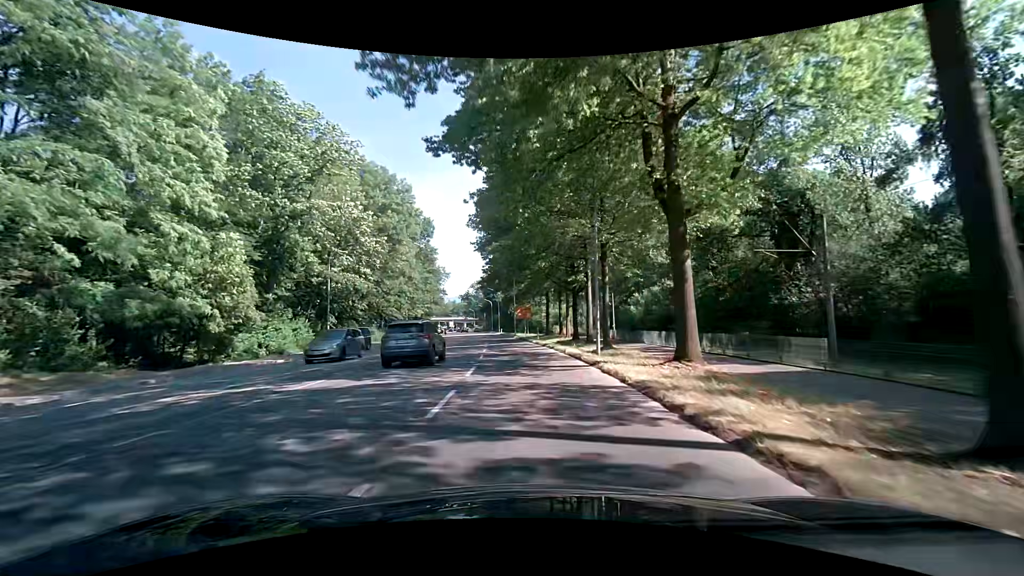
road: secondary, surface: asphalt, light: Day
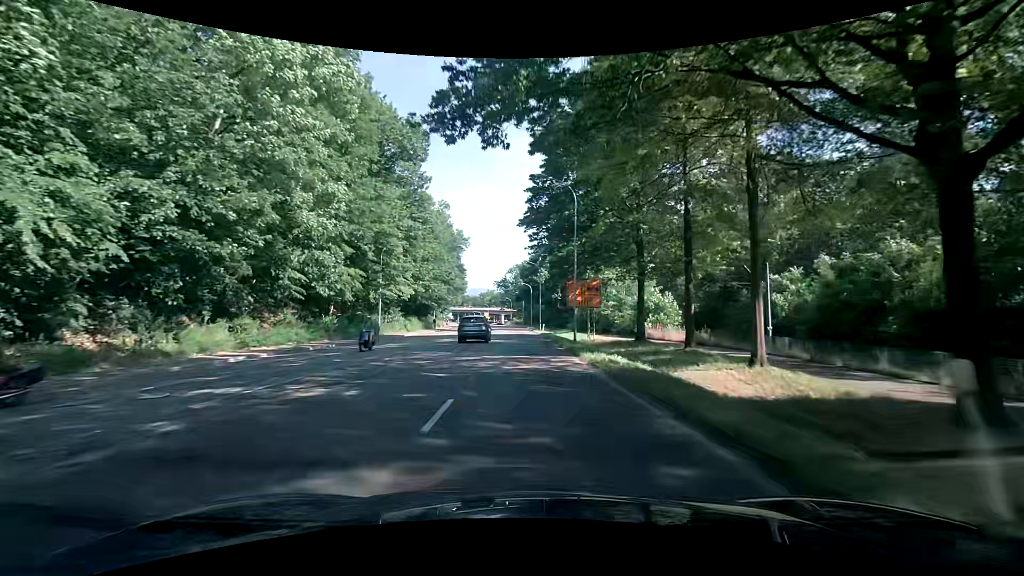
(-1.2, +37.0) m; -4°
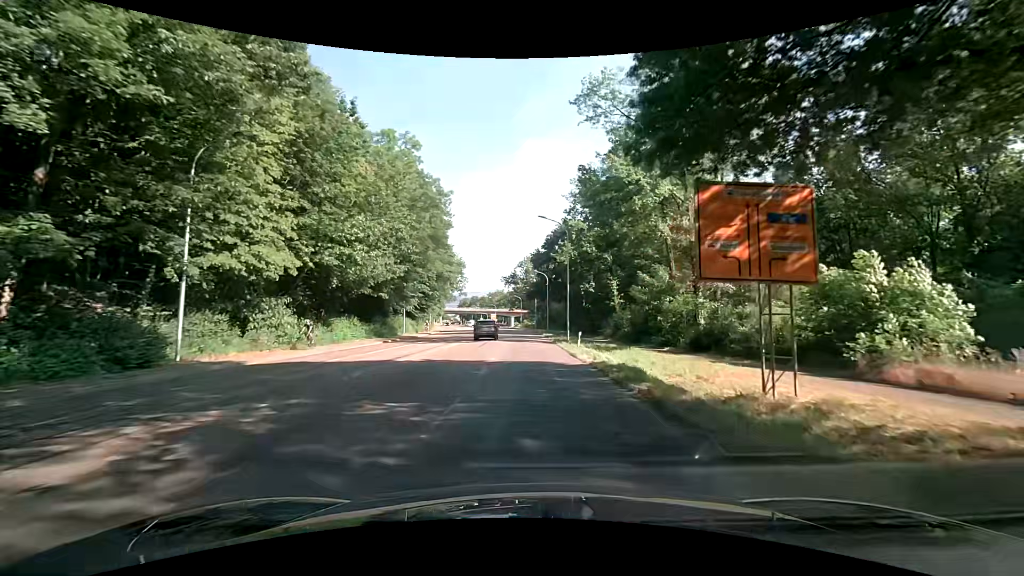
(-0.5, +29.5) m; -3°
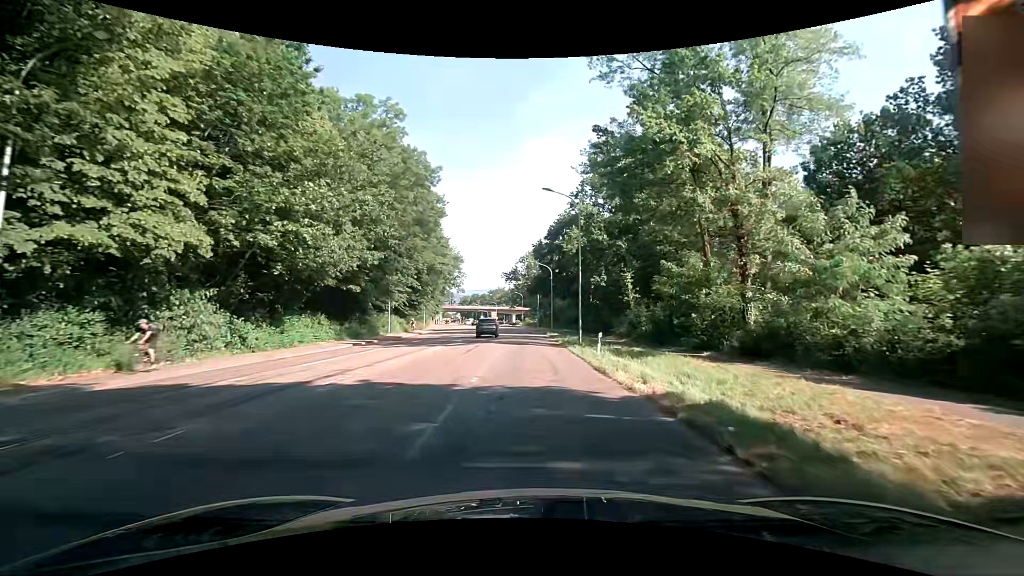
(+0.1, +7.2) m; +2°
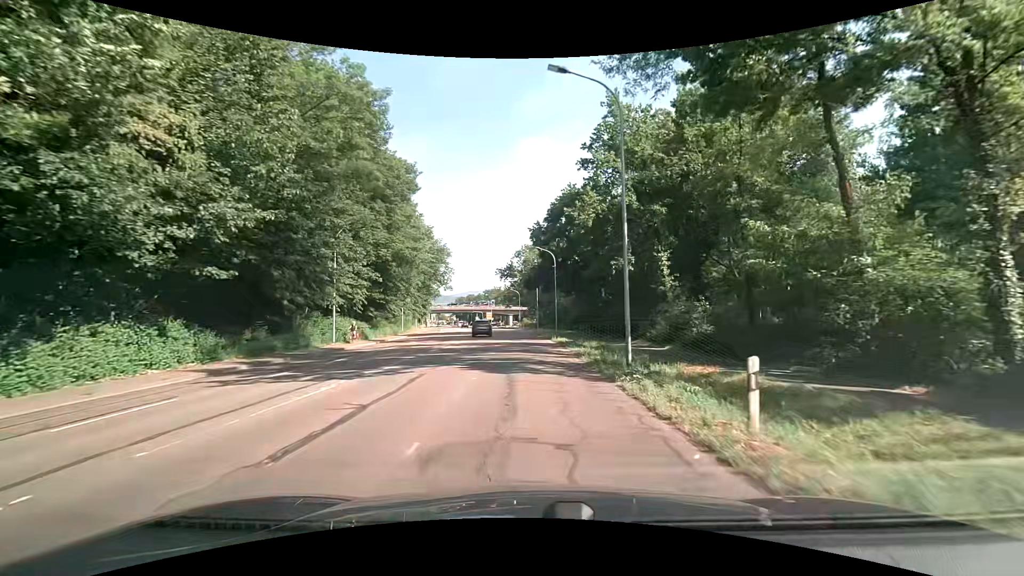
(-0.1, +14.4) m; 0°
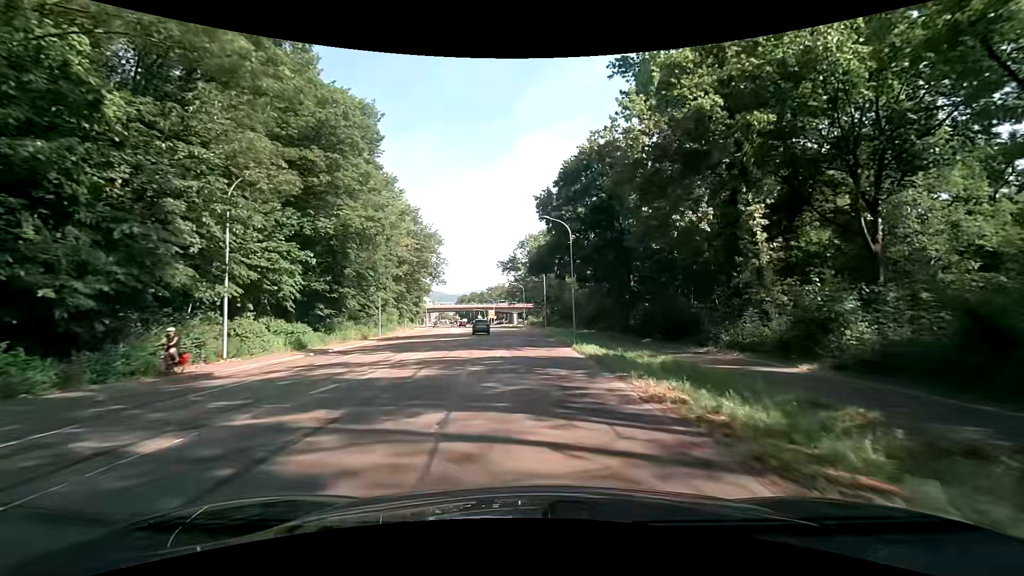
(-0.1, +14.4) m; 0°
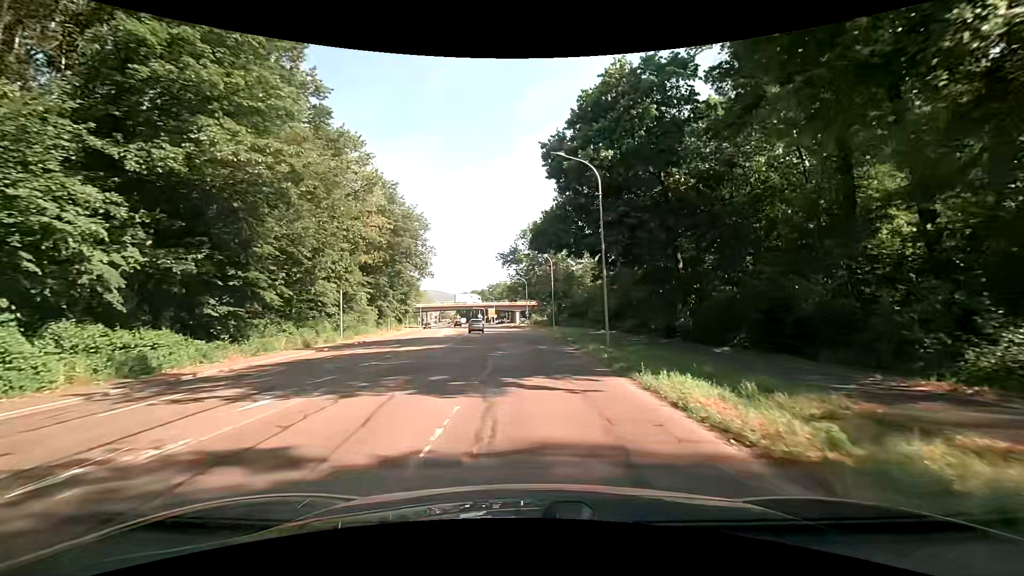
(-0.1, +13.9) m; 0°
(0, +10) (0, +20) (0, +30) (-1, +40) (-1, +50) (-1, +60) (-2, +70) (-2, +80) (-4, +90) (-5, +100) m
